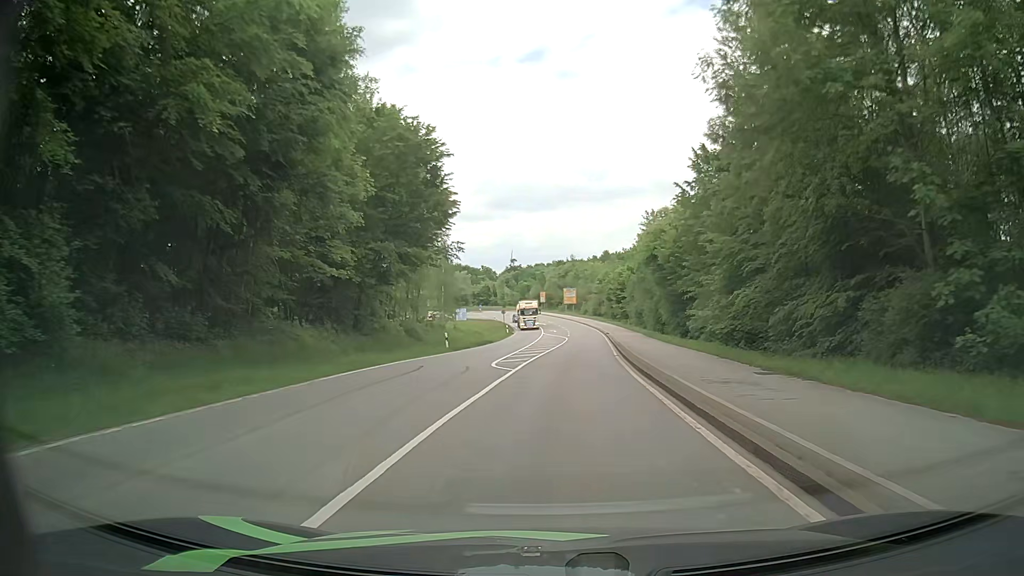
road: secondary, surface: asphalt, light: Day
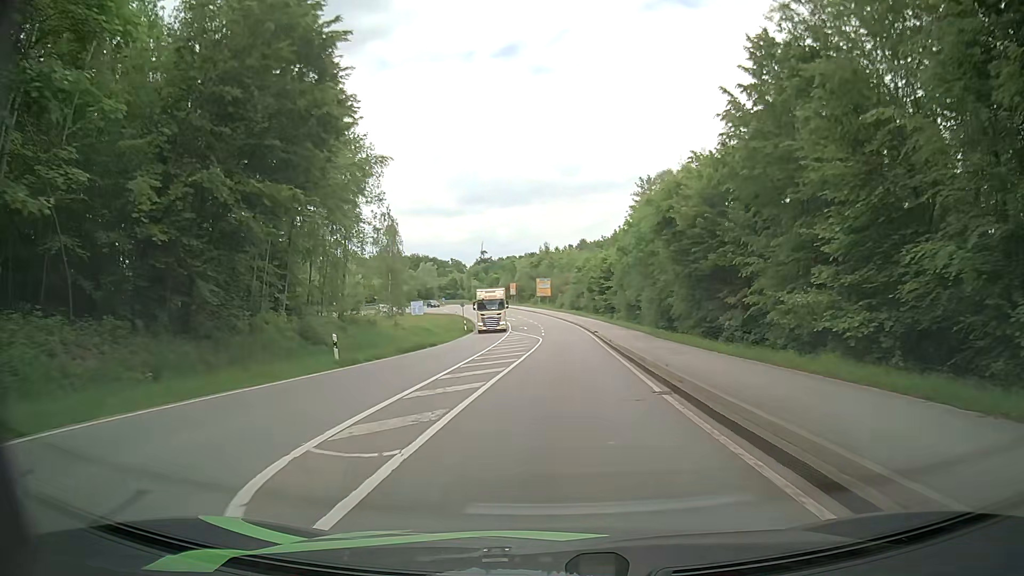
(+0.2, +16.8) m; +2°
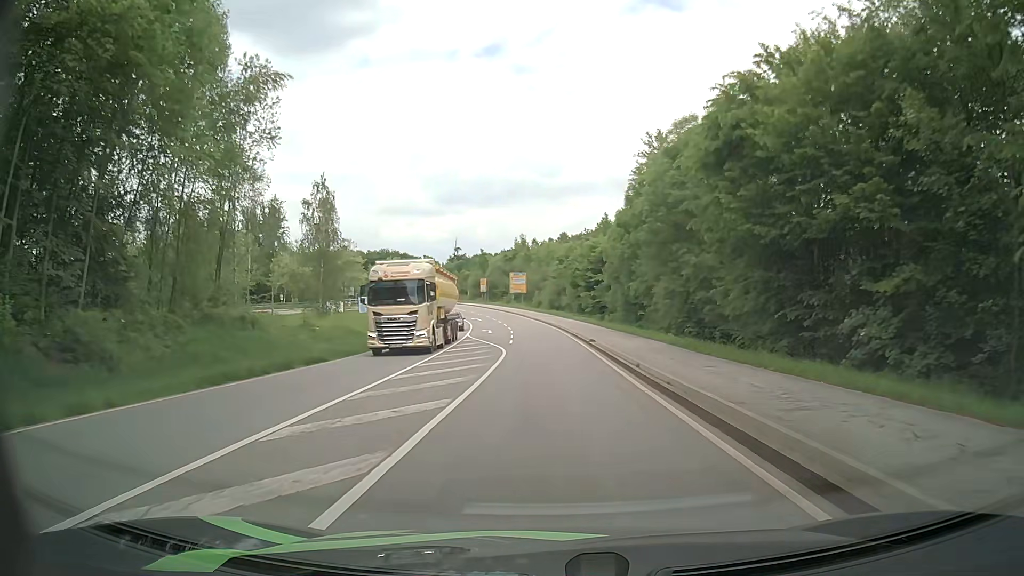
(+0.3, +16.9) m; +2°
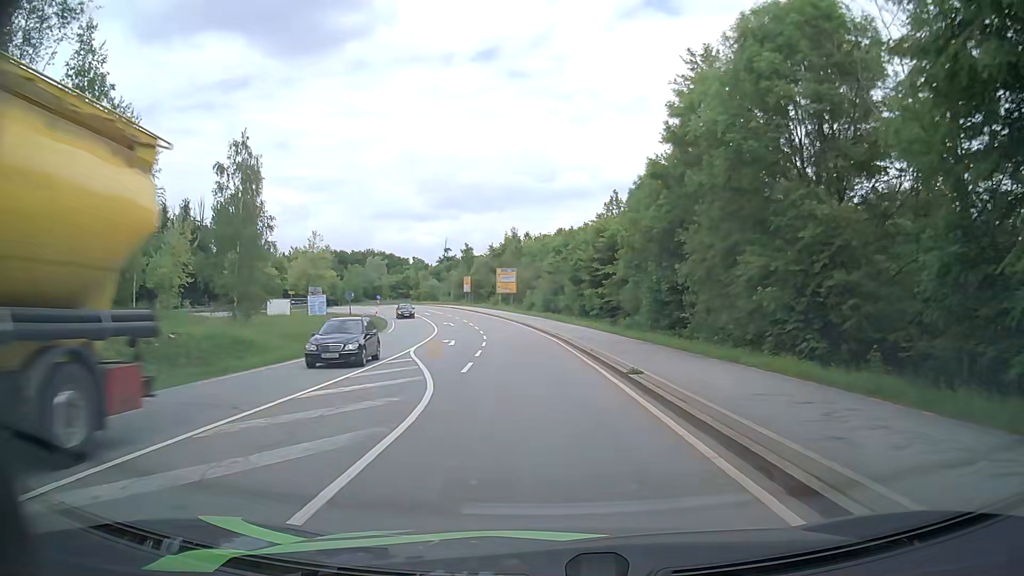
(+0.3, +16.6) m; +1°
